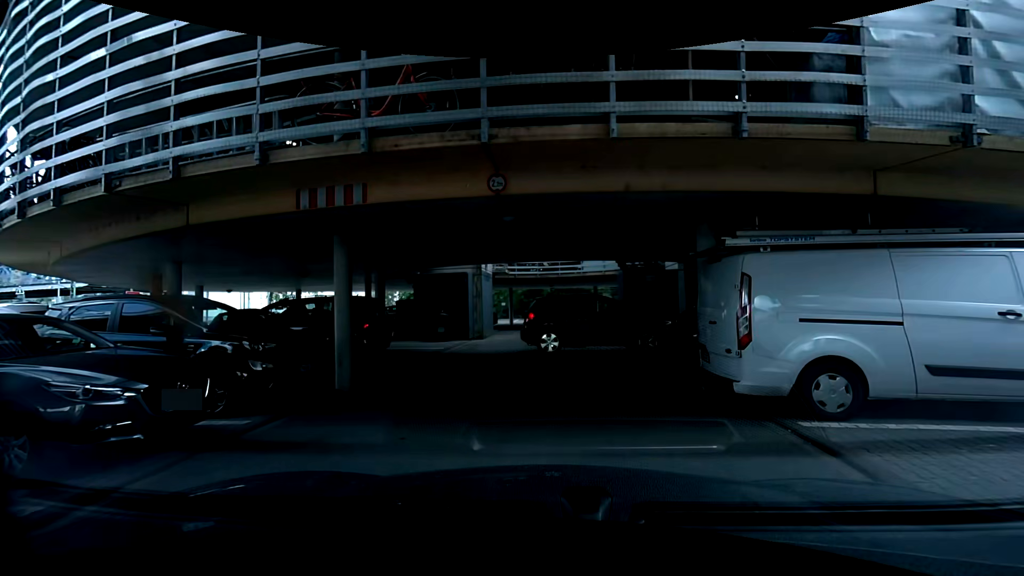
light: Day
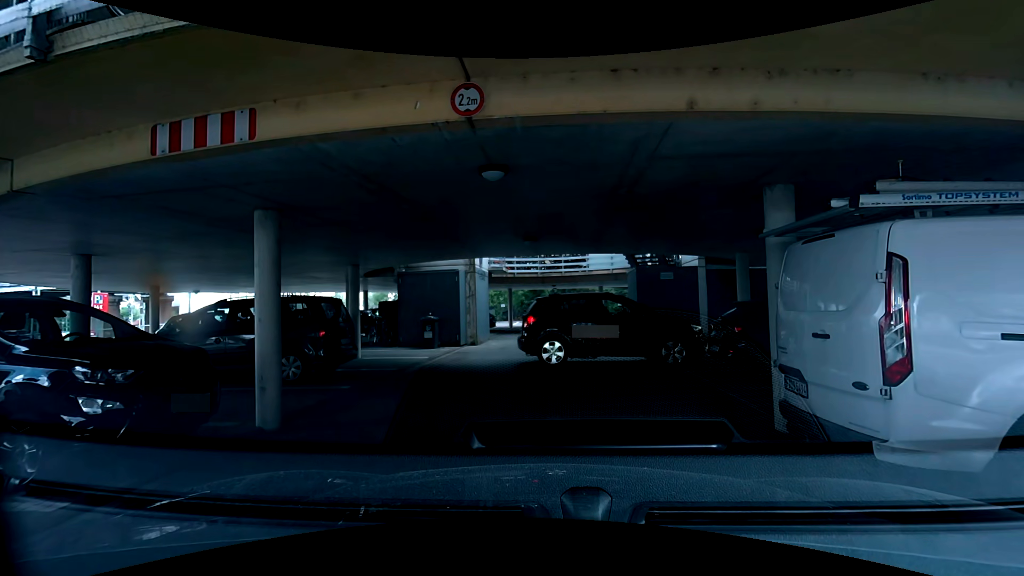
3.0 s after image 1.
(0.0, +2.4) m; 0°
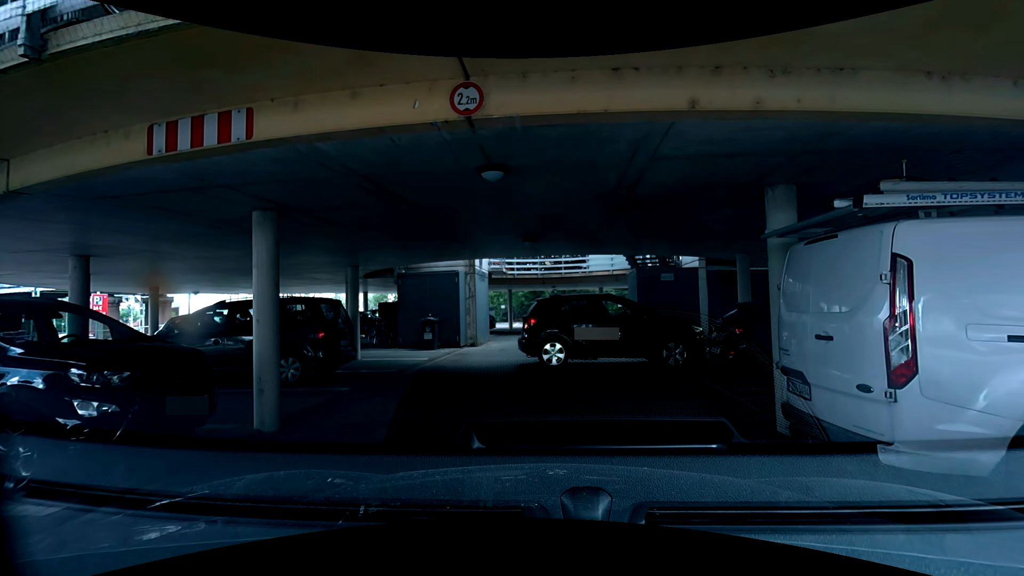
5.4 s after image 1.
(0.0, +0.1) m; 0°
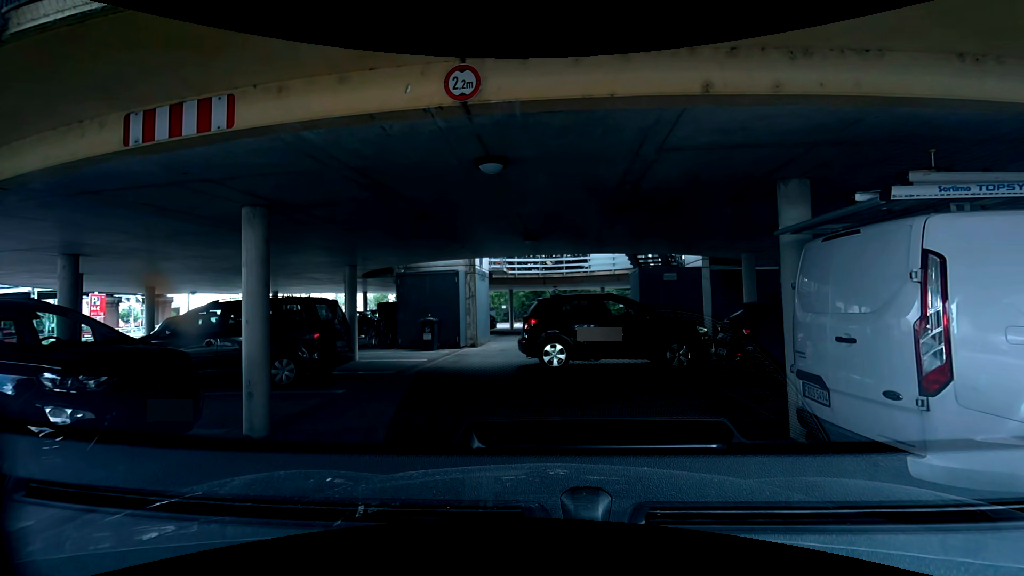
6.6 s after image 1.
(0.0, +0.2) m; 0°
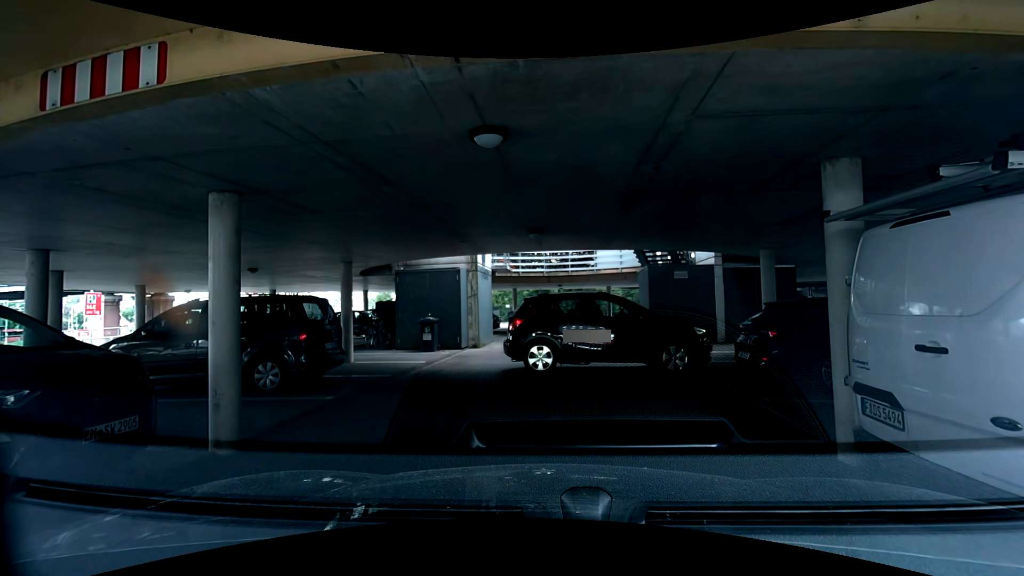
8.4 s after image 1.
(0.0, +0.7) m; 0°
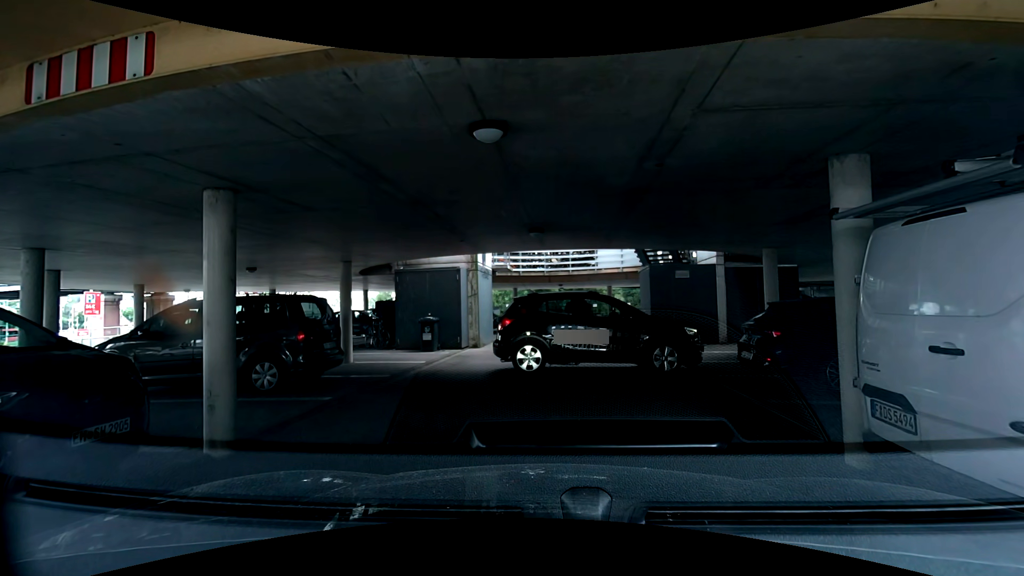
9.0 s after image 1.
(0.0, +0.1) m; 0°
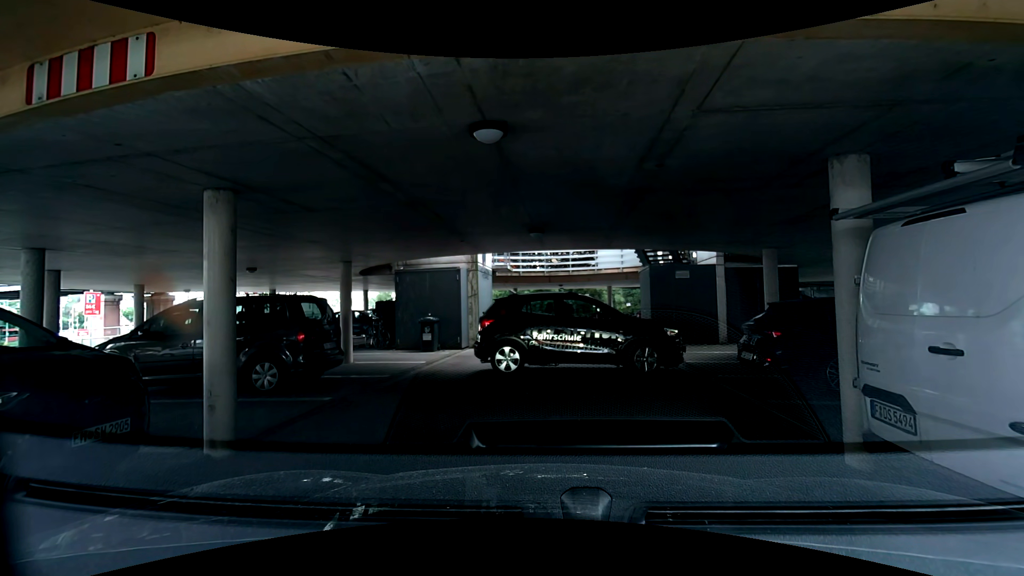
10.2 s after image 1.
(0.0, +0.1) m; 0°
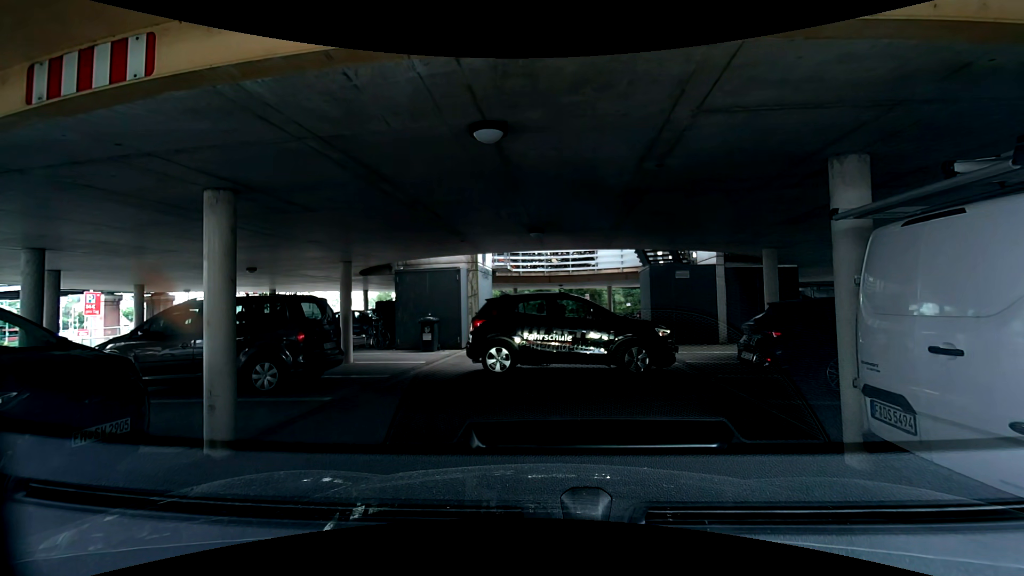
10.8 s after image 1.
(0.0, 0.0) m; 0°
